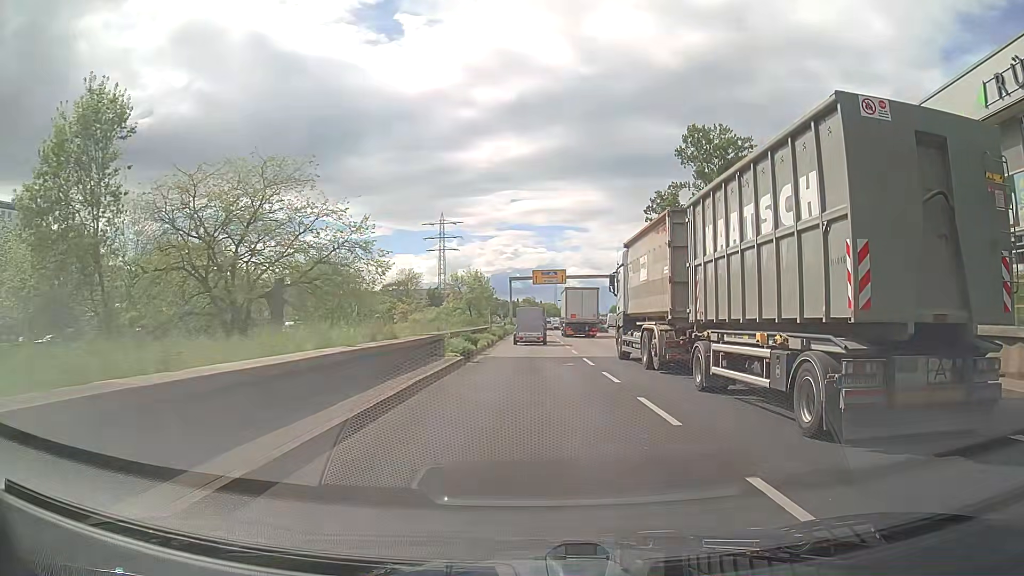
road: trunk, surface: asphalt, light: Day
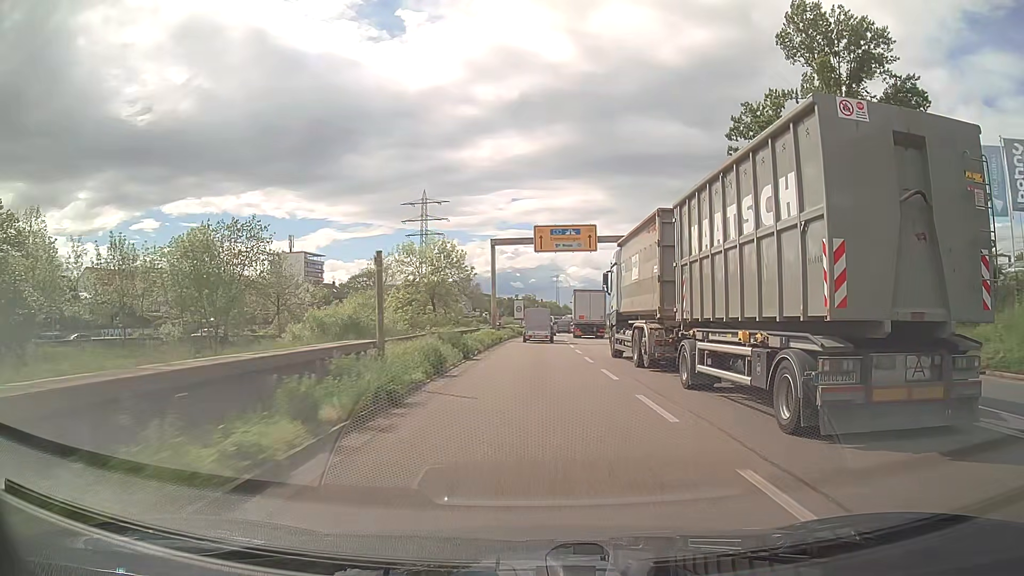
(-0.3, +36.7) m; 0°
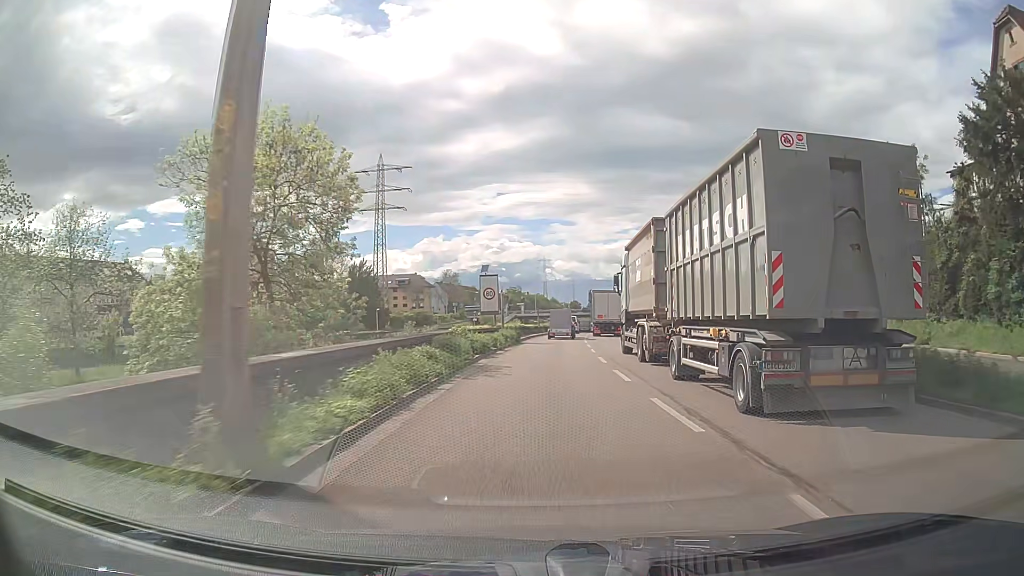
(+0.2, +36.7) m; +1°
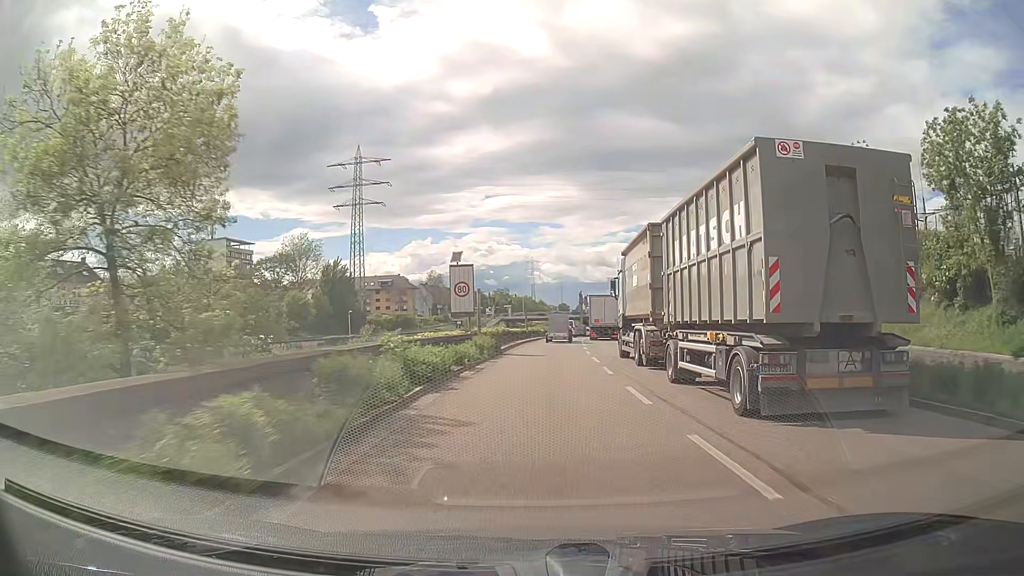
(0.0, +9.4) m; +1°
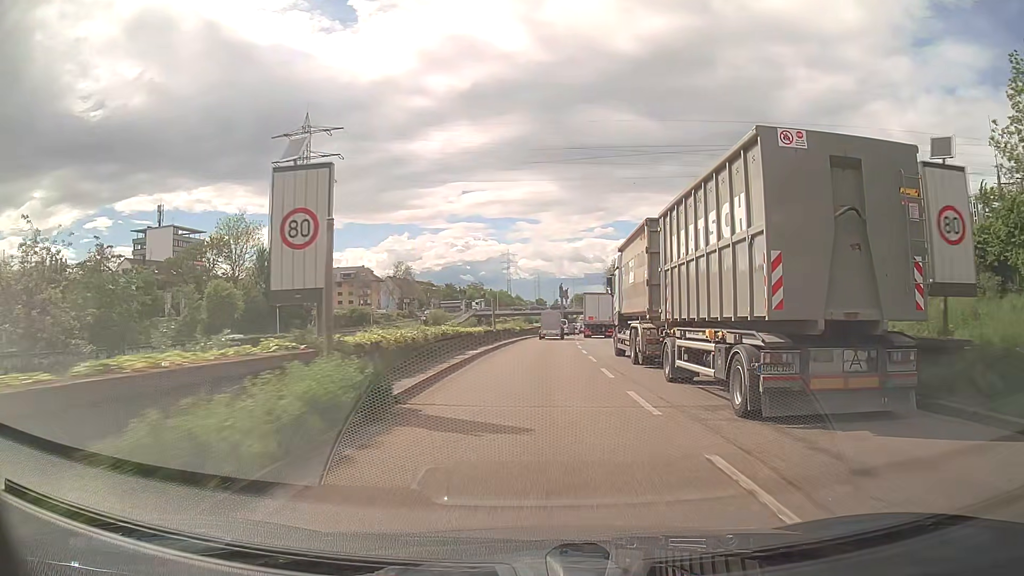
(+0.3, +19.6) m; +2°
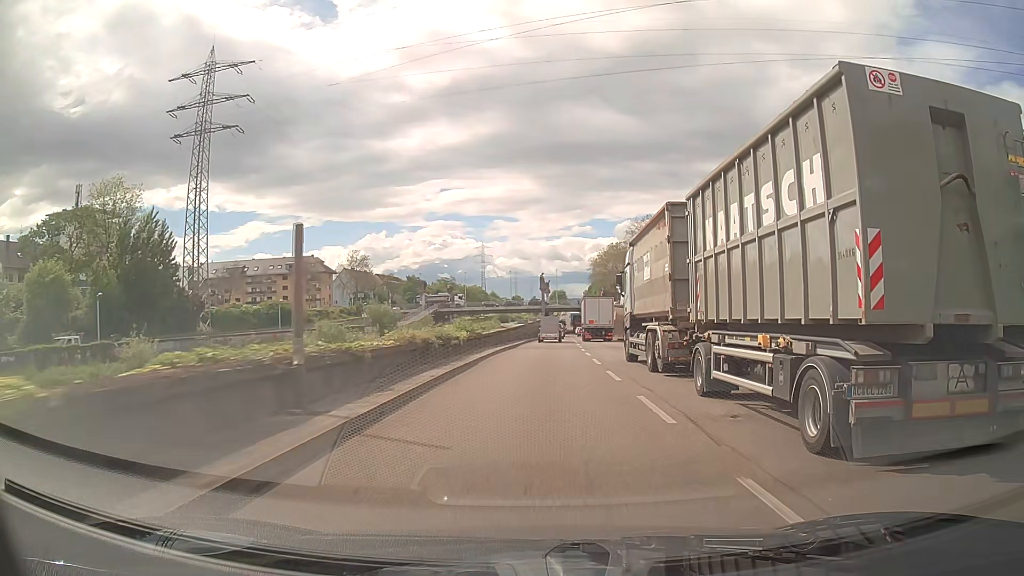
(+0.6, +31.5) m; +2°
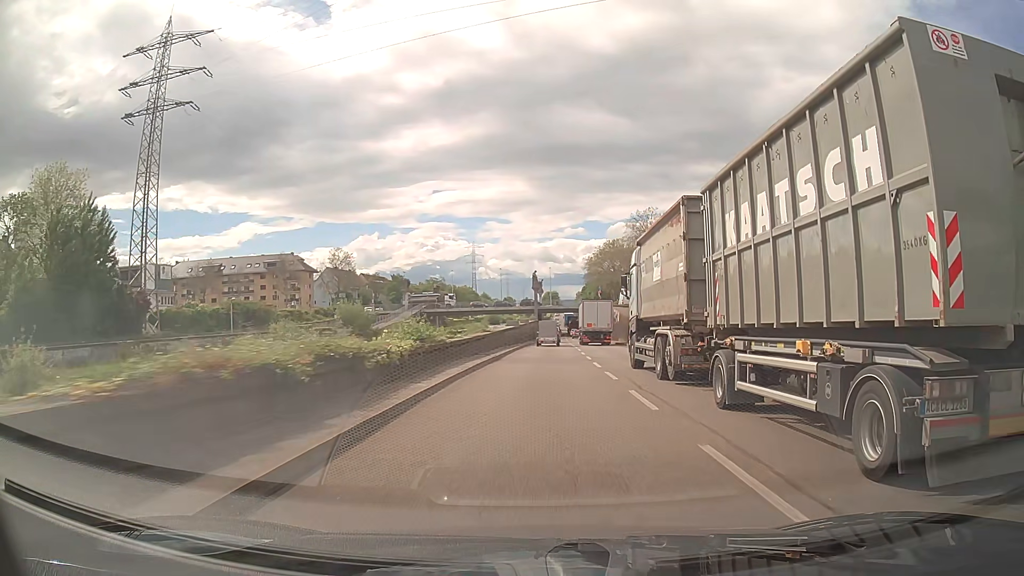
(+0.1, +11.0) m; +1°
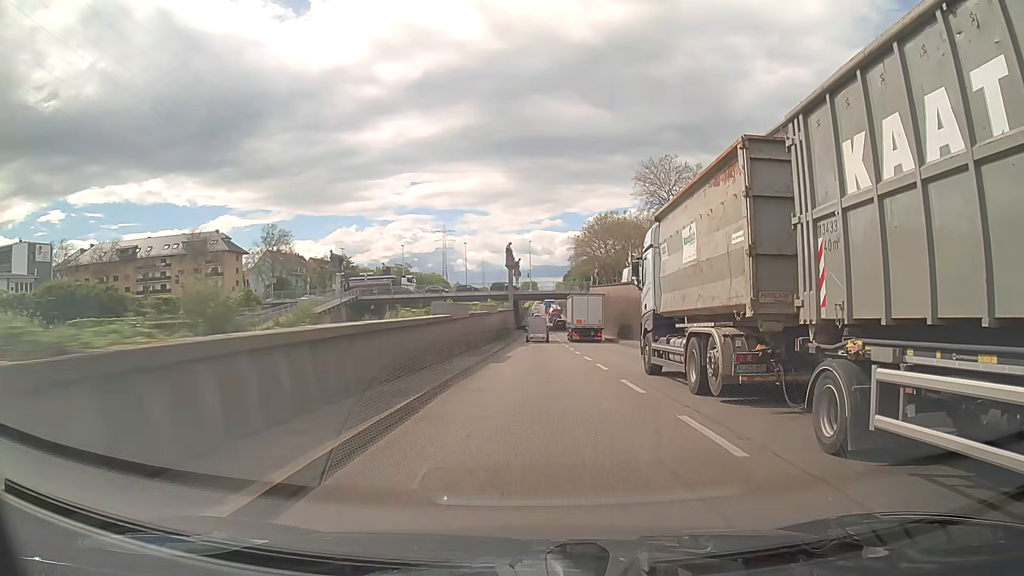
(+0.6, +34.5) m; +2°
(0, +10) (0, +20) (0, +30) (0, +40) (0, +50) (0, +60) (+1, +70) (+1, +80) (+1, +90) (+1, +100) m
